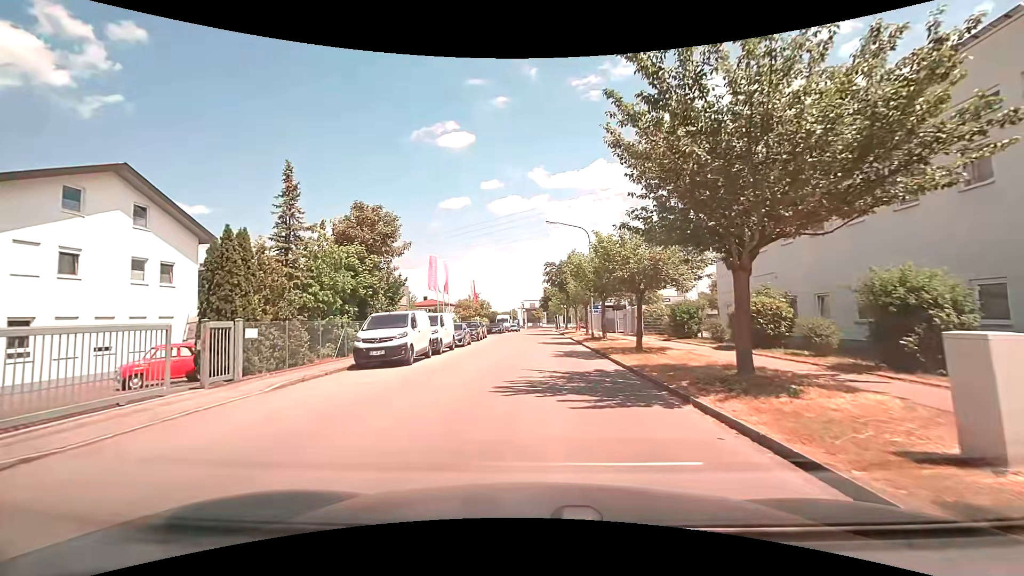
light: Day
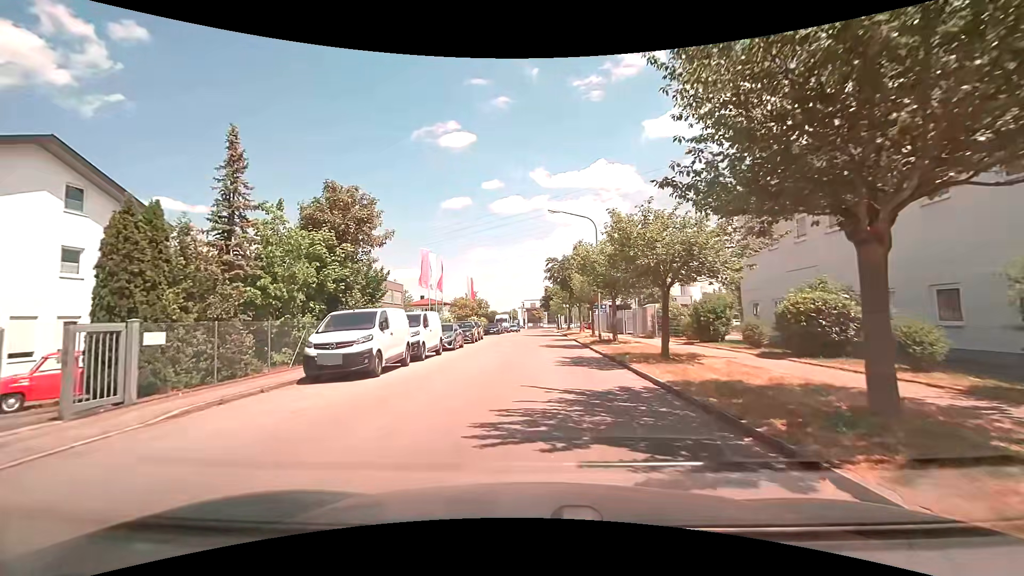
(0.0, +3.7) m; 0°
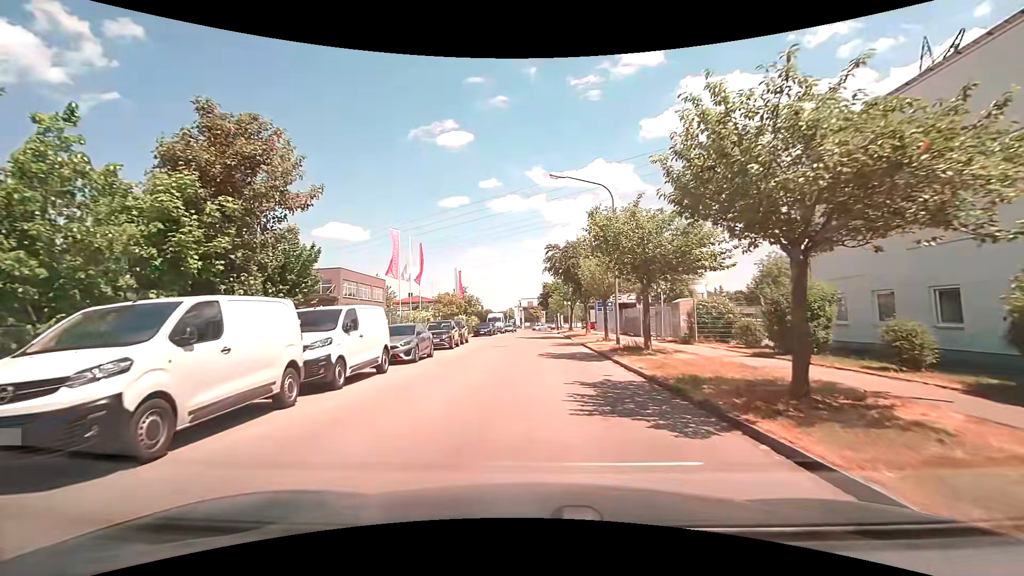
(+0.1, +8.0) m; +1°
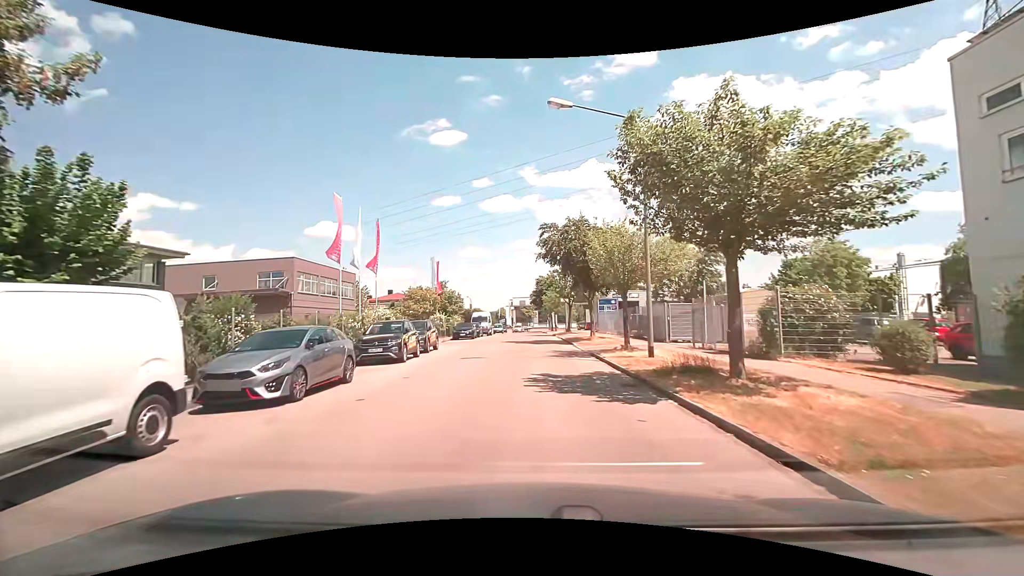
(+0.1, +8.5) m; +1°
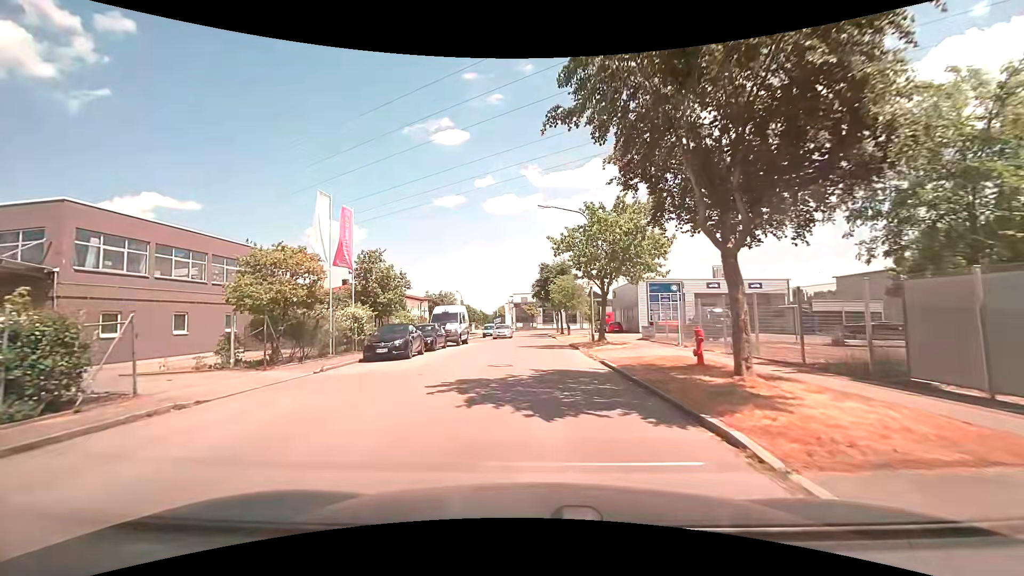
(0.0, +22.3) m; -1°
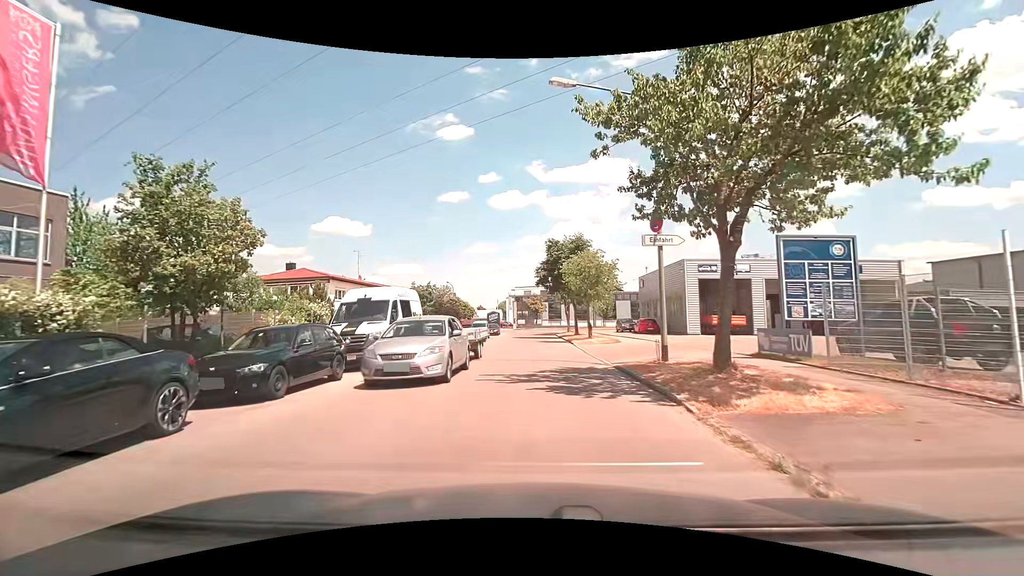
(+0.1, +15.7) m; 0°
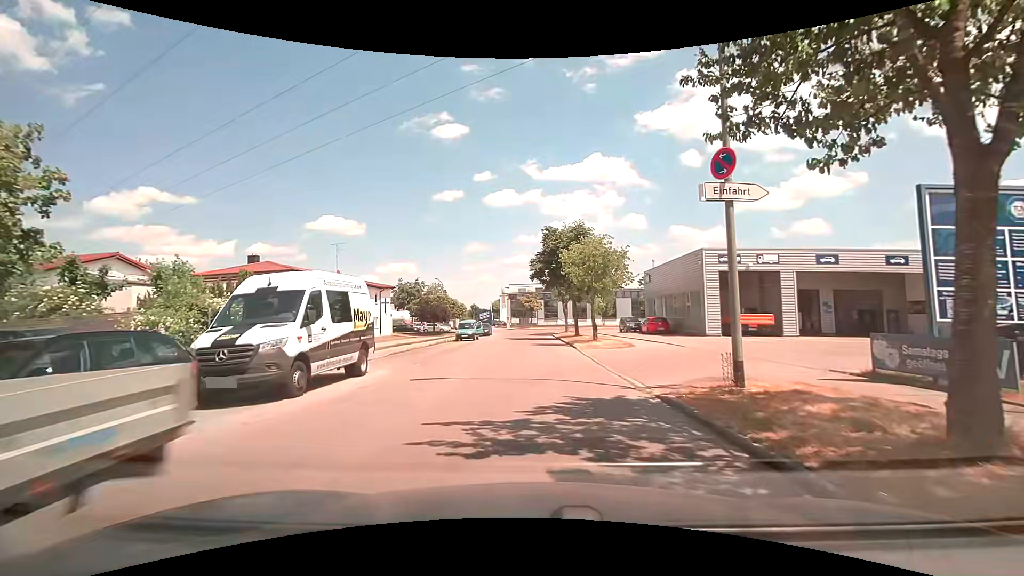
(0.0, +5.5) m; +2°
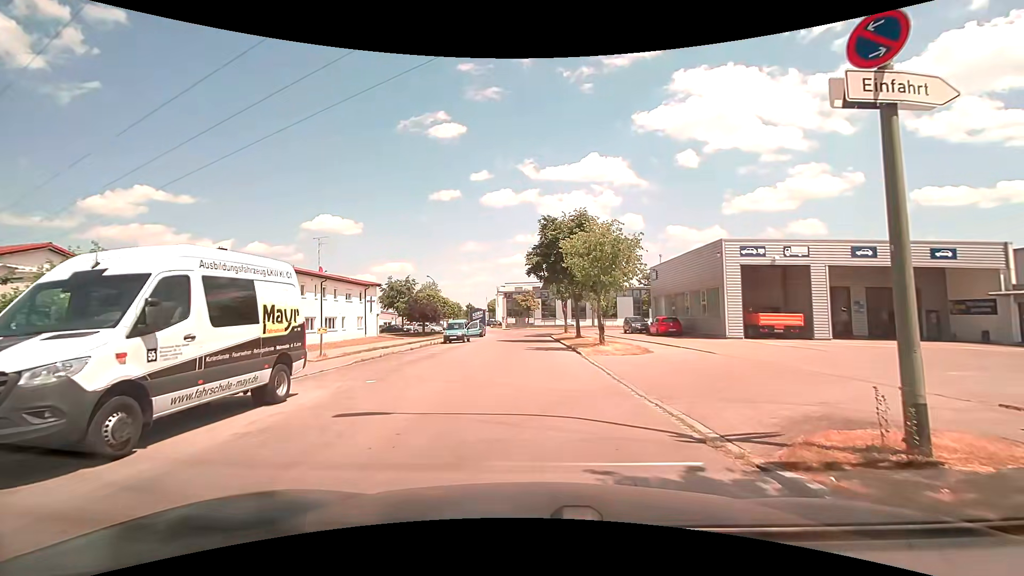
(-0.1, +4.1) m; +1°
